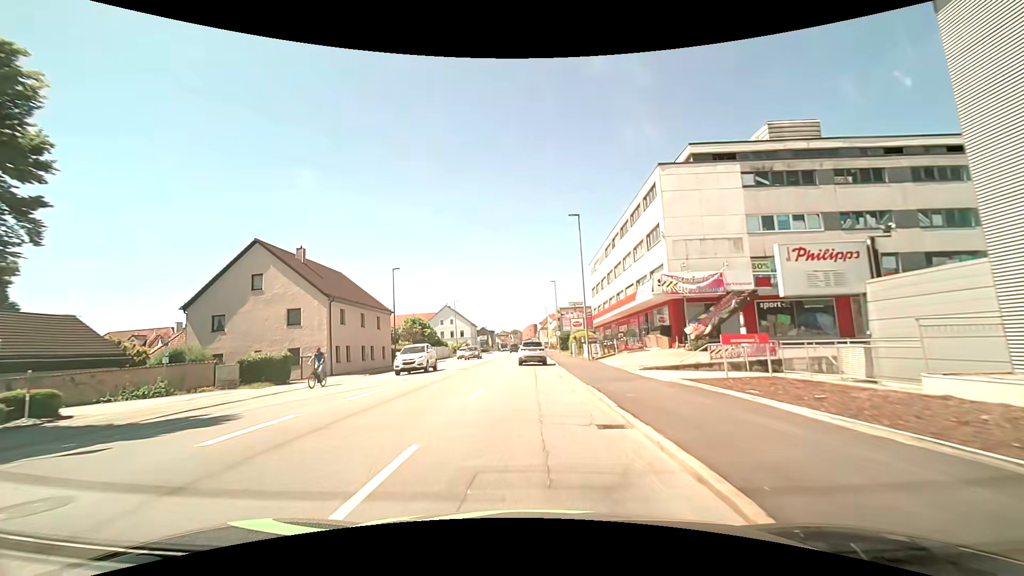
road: tertiary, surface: asphalt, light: Day
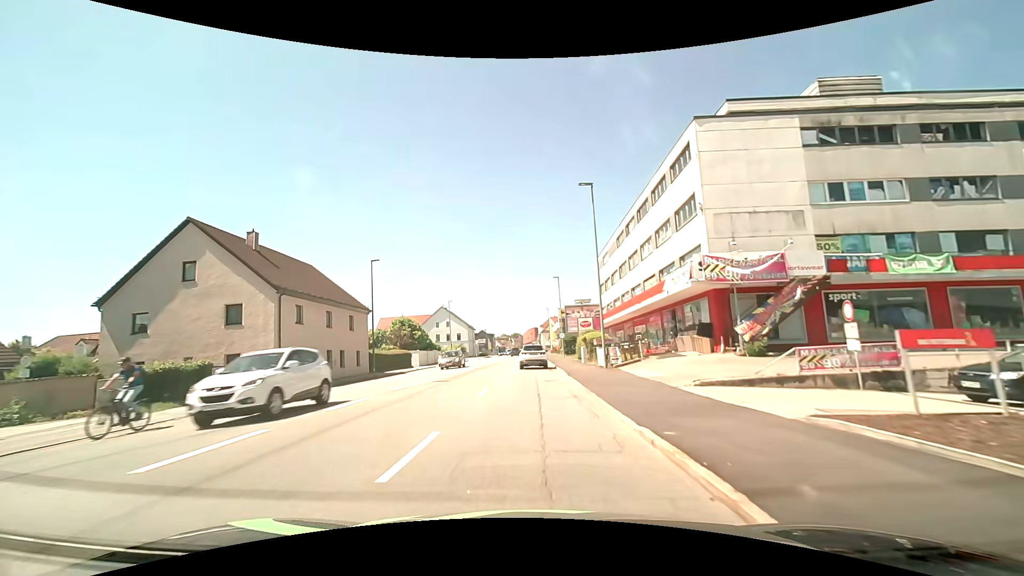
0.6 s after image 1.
(0.0, +7.4) m; 0°
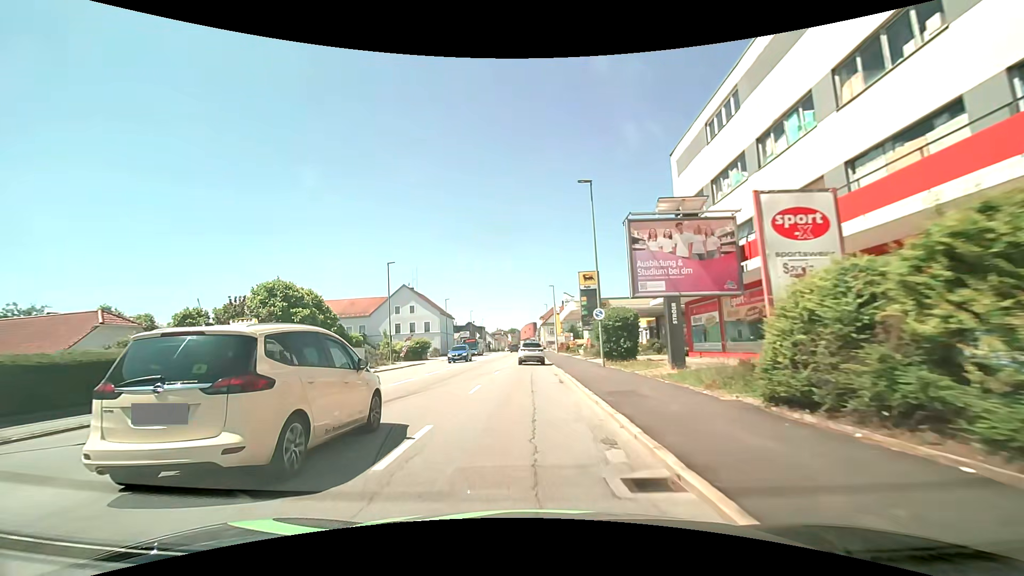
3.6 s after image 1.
(+0.1, +36.0) m; 0°
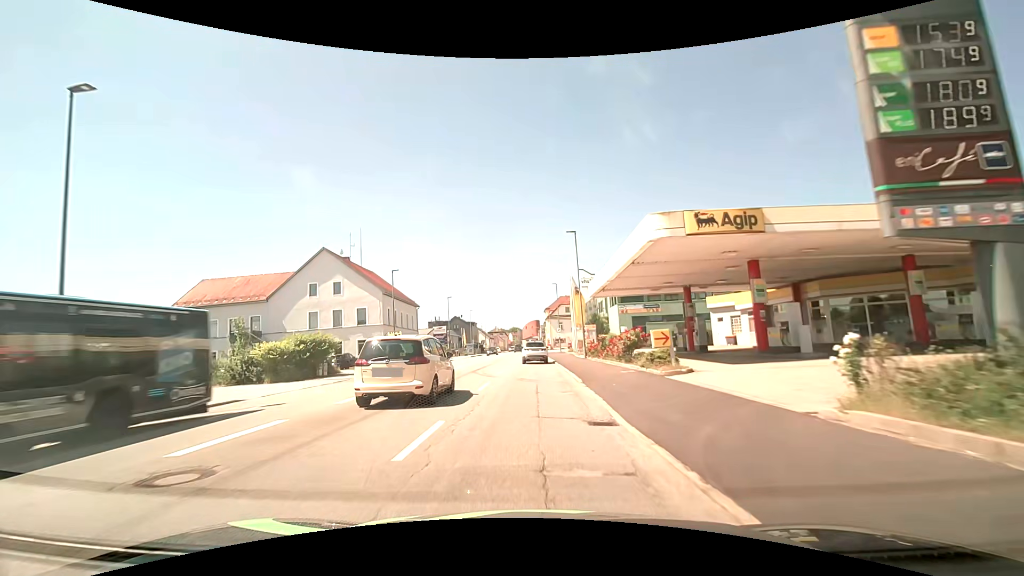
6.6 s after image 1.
(+0.1, +35.7) m; 0°
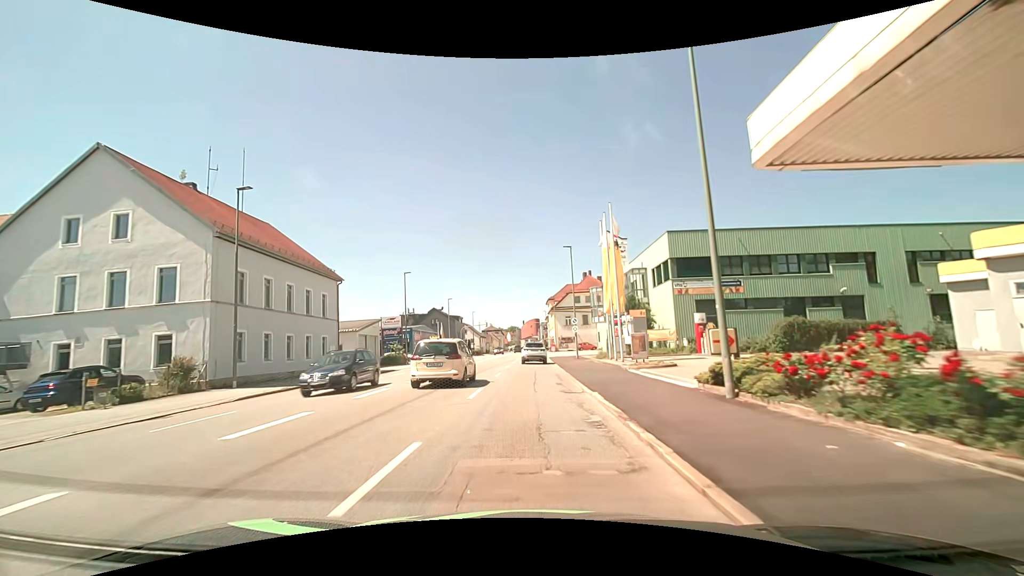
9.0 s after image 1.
(0.0, +28.8) m; 0°
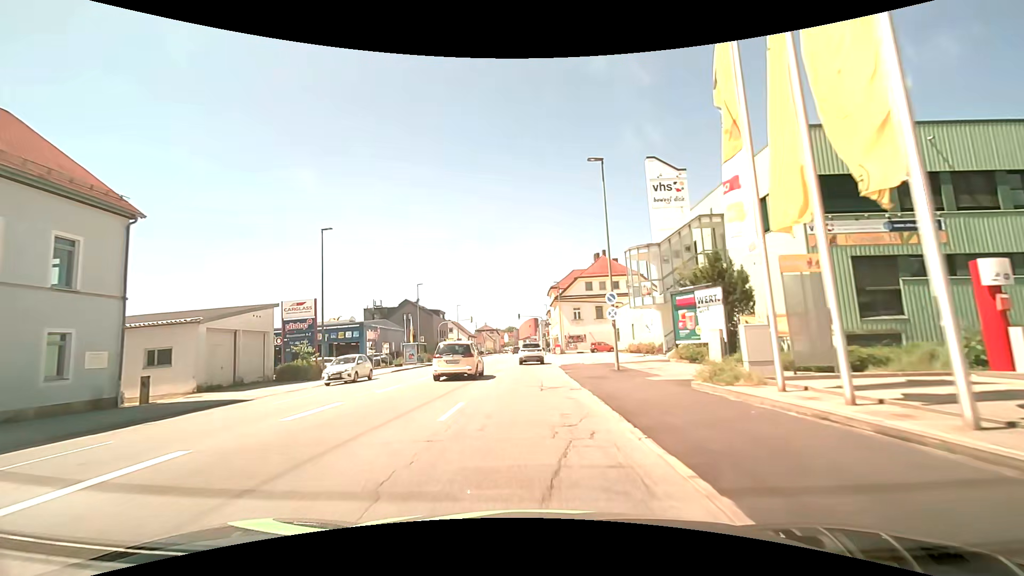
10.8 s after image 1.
(0.0, +22.1) m; 0°
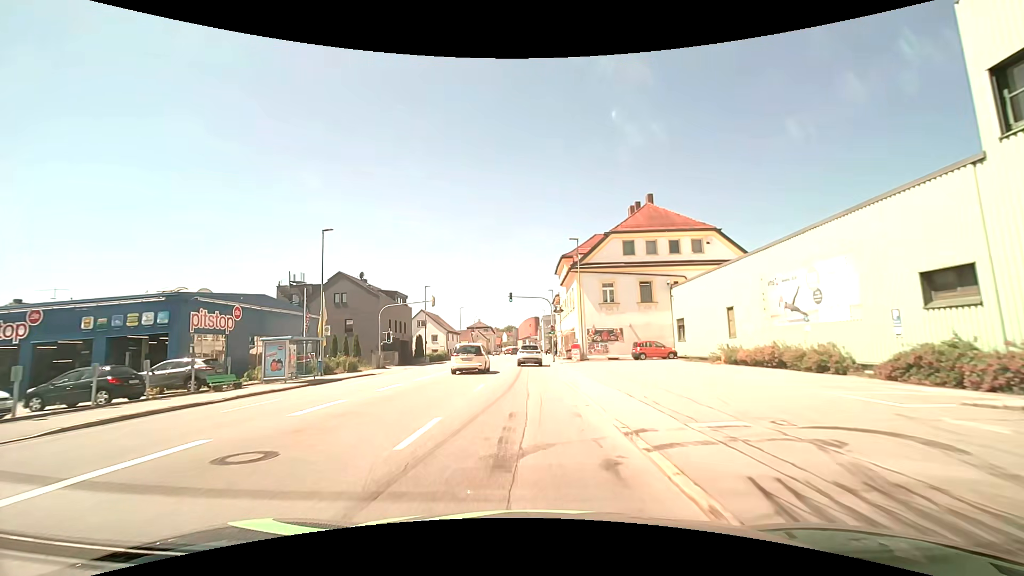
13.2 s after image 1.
(+0.1, +29.5) m; +1°
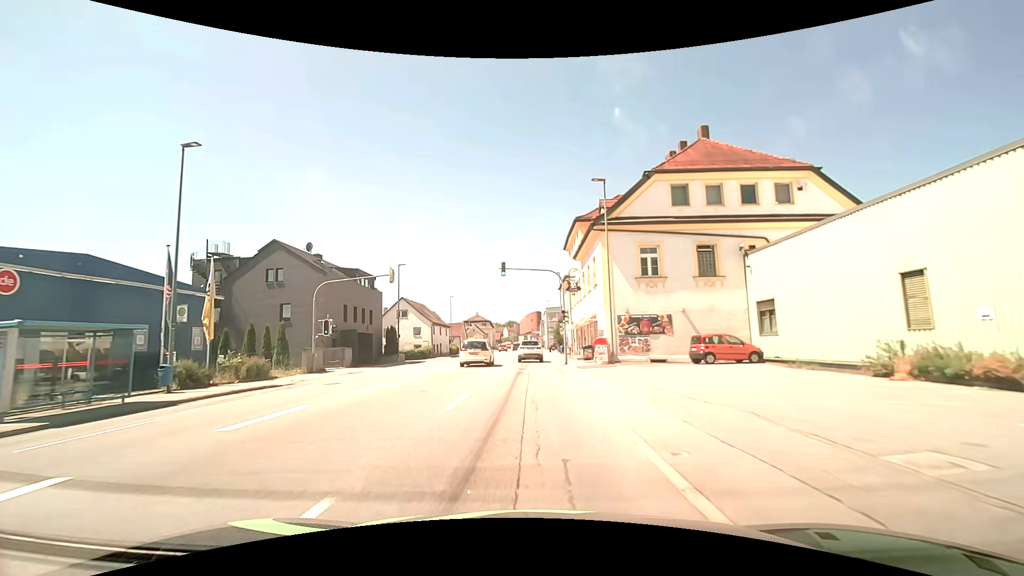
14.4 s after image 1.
(-0.3, +14.4) m; -1°
(0, +10) (0, +20) (0, +30) (0, +40) (0, +50) (0, +60) (0, +70) (0, +80) (0, +90) (-1, +100) m
